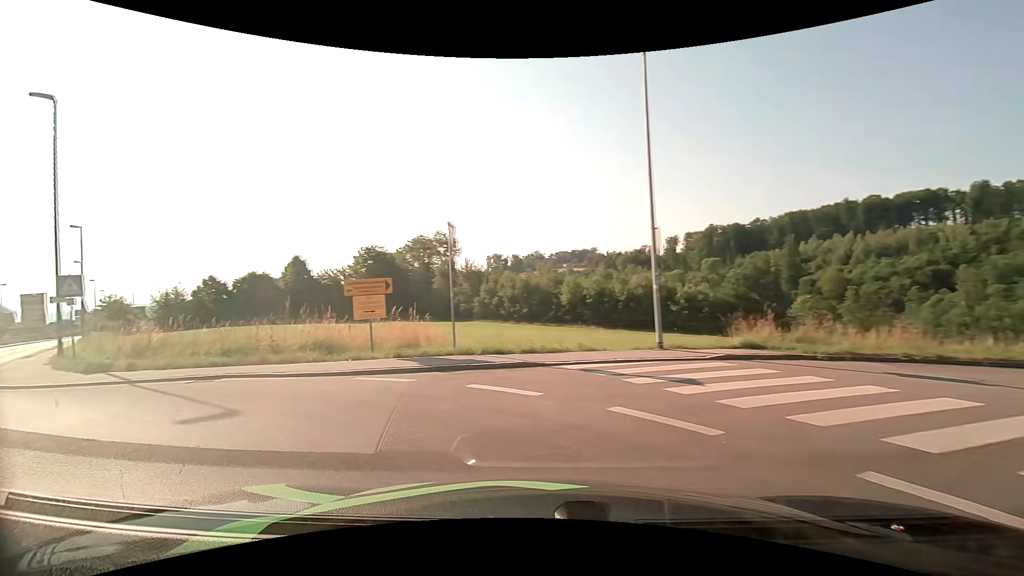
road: tertiary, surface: asphalt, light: Day
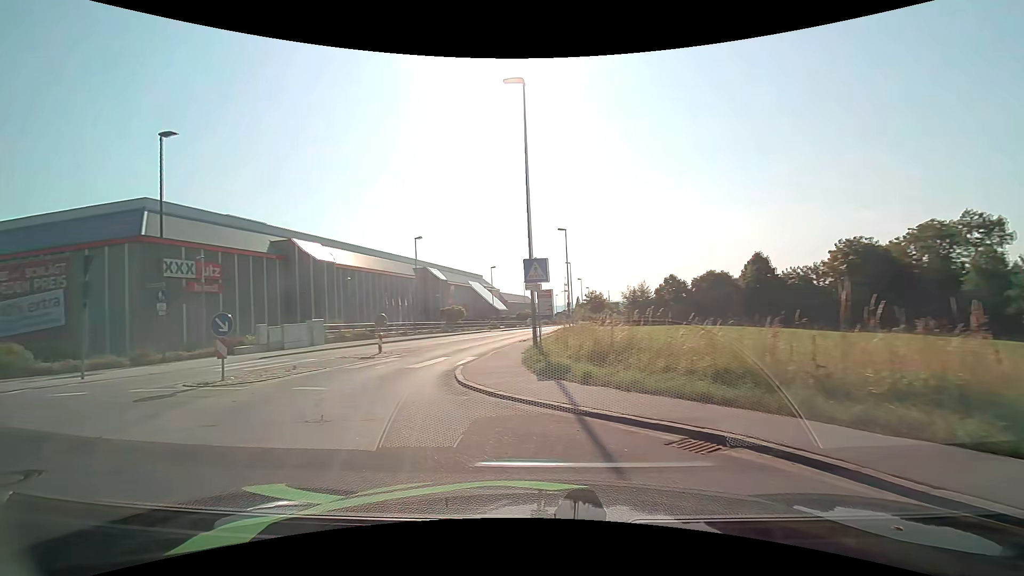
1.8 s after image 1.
(-3.1, +6.7) m; -49°
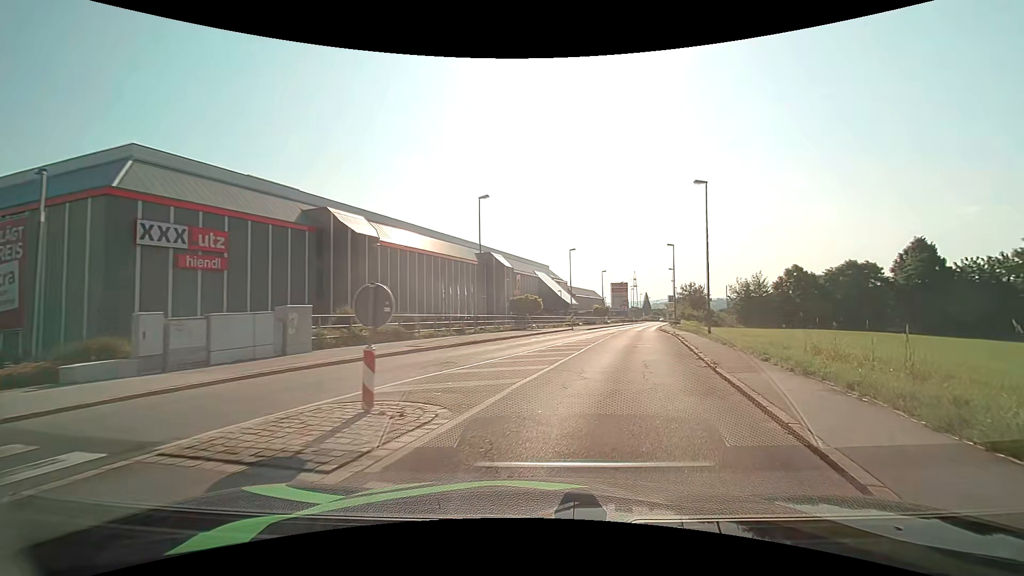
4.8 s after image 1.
(-3.6, +15.6) m; -6°
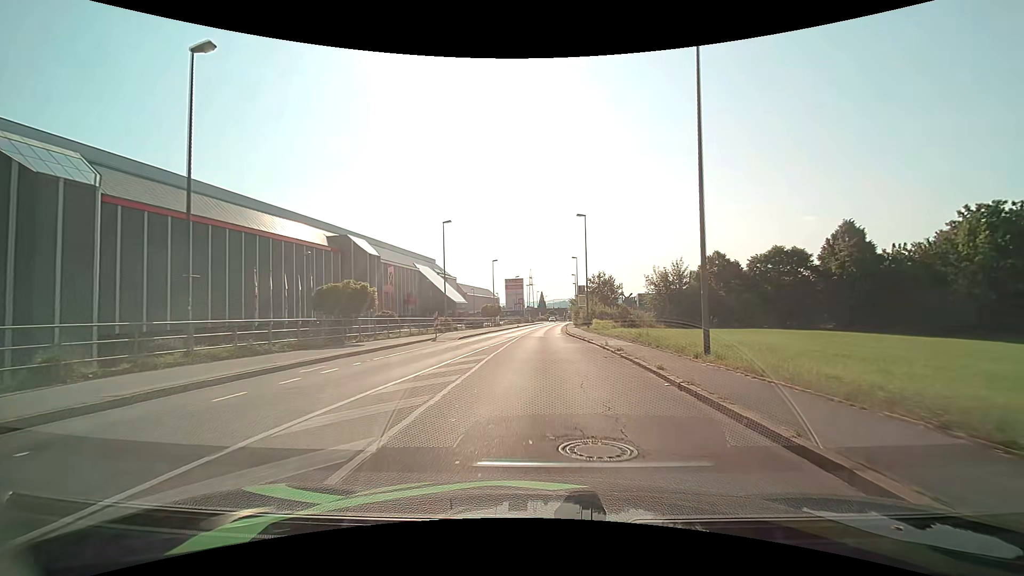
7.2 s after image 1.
(+3.1, +19.9) m; +12°
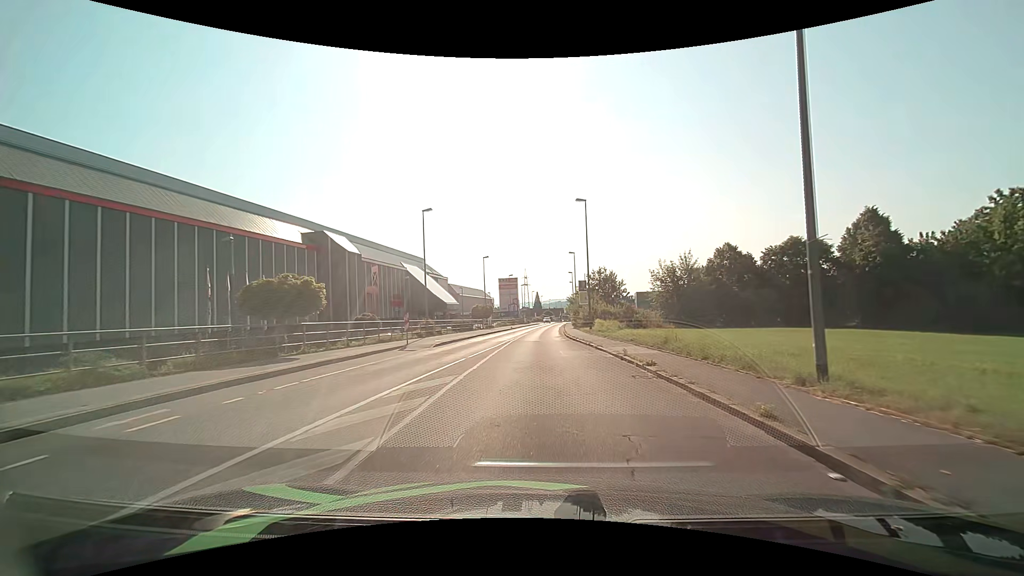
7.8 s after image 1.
(0.0, +5.9) m; 0°
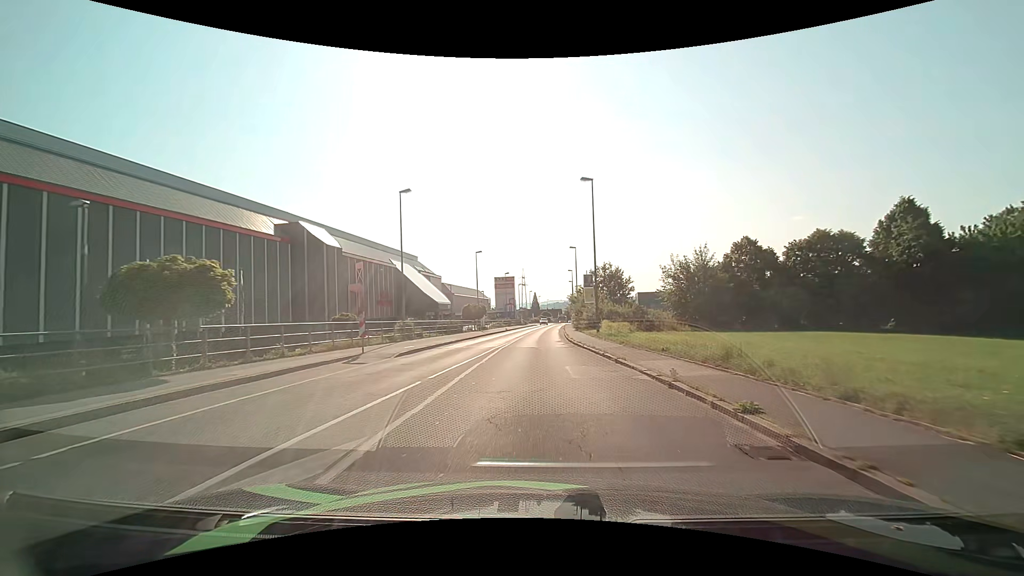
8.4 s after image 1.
(0.0, +6.1) m; 0°
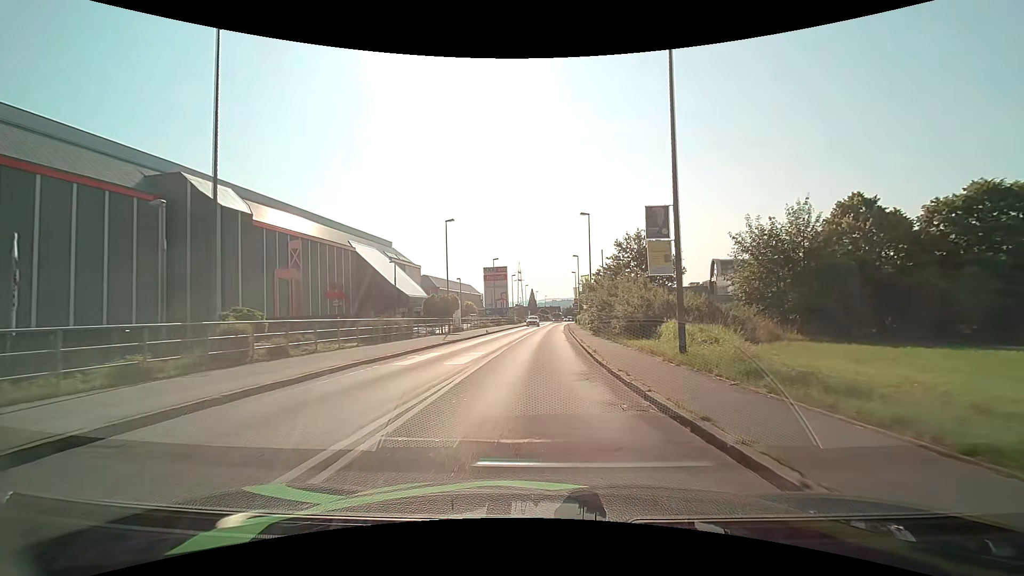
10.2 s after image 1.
(+0.1, +19.3) m; +1°
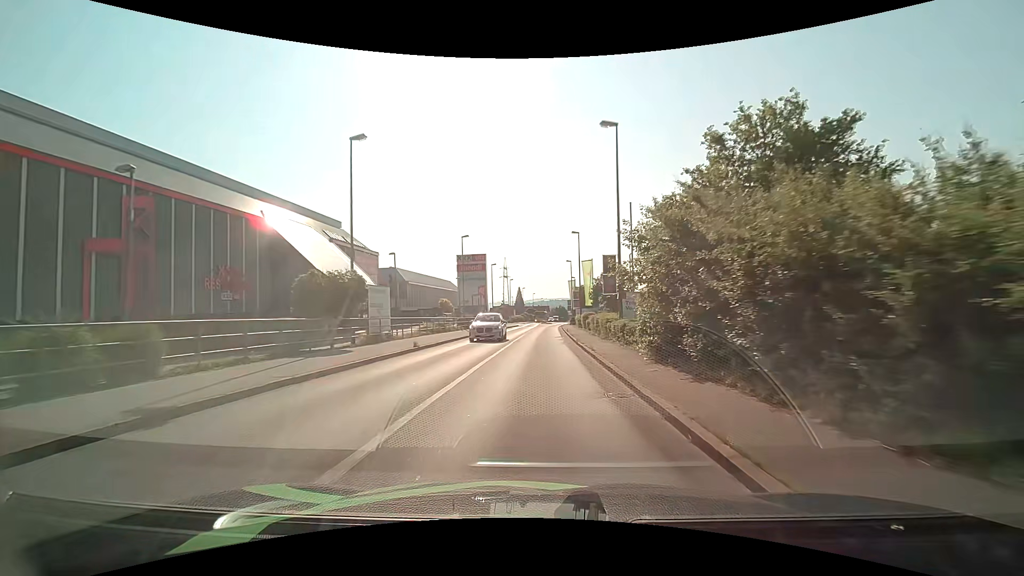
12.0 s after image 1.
(+0.2, +20.6) m; +1°
(0, +10) (0, +20) (0, +30) (+1, +40) (+1, +50) (+1, +60) (+2, +70) (+2, +80) (+3, +90) (+4, +100) m
